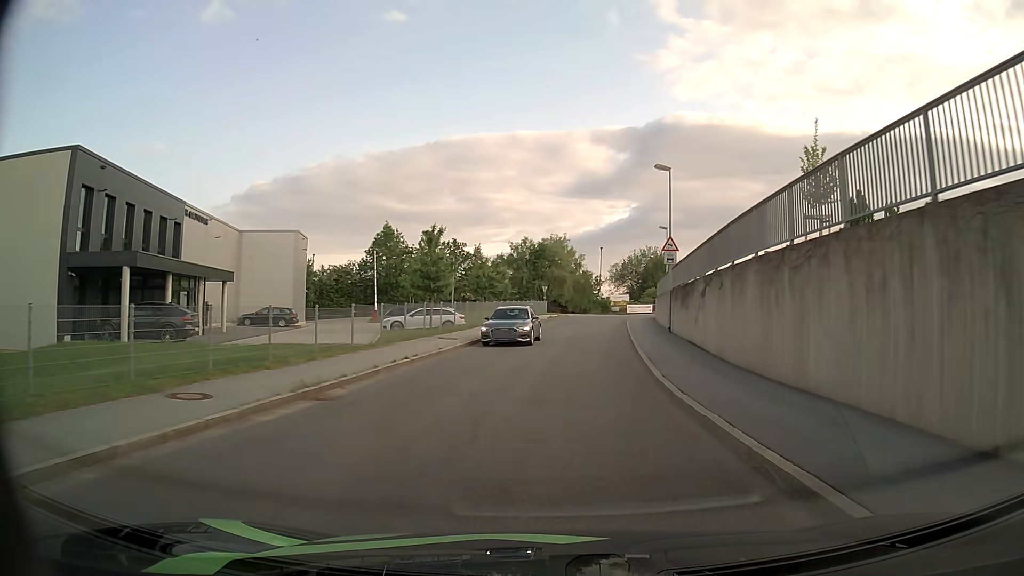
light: Day
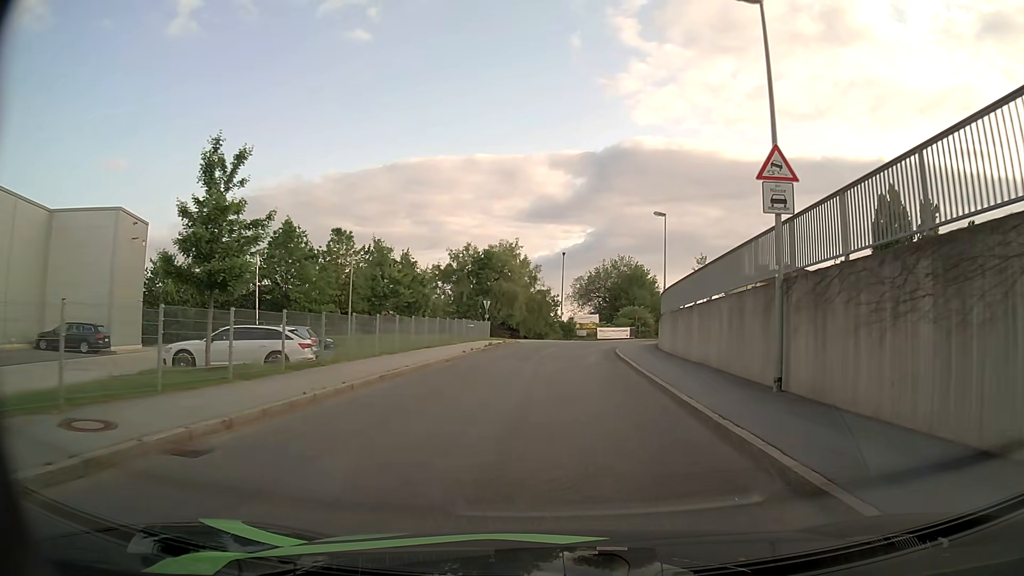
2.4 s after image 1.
(+0.6, +19.9) m; +4°
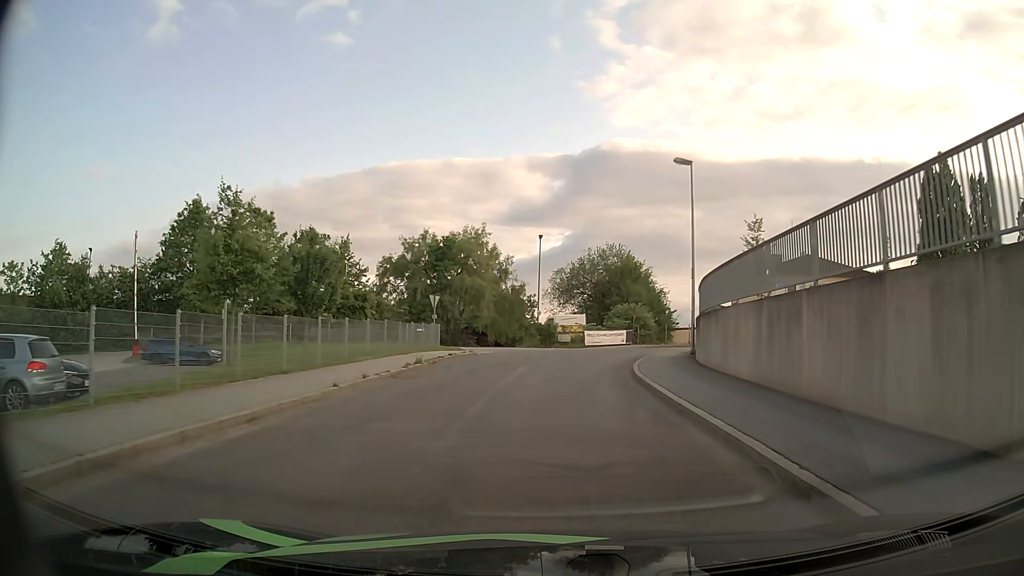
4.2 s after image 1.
(+0.3, +14.3) m; +2°
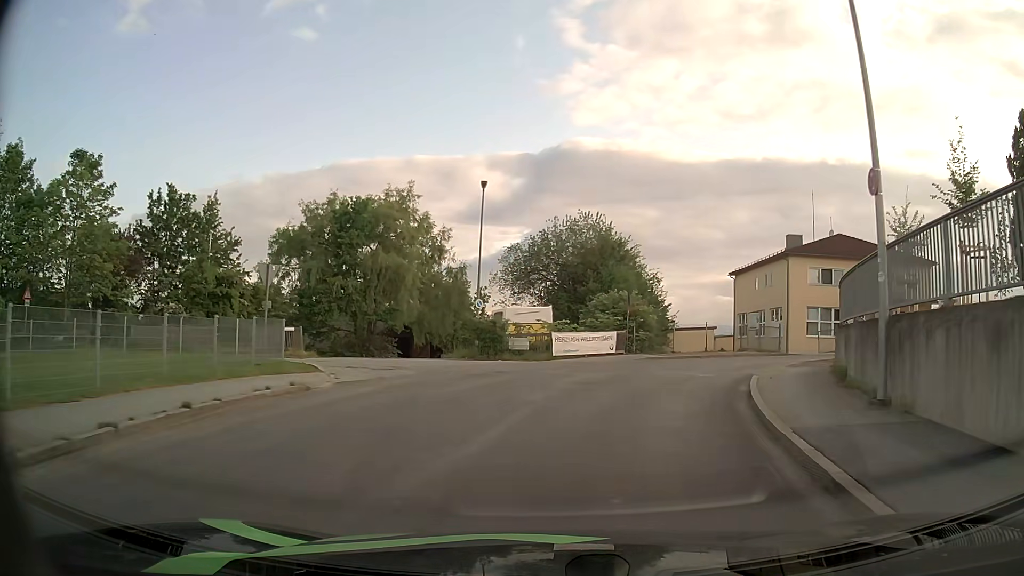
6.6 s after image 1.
(+0.4, +18.4) m; +3°
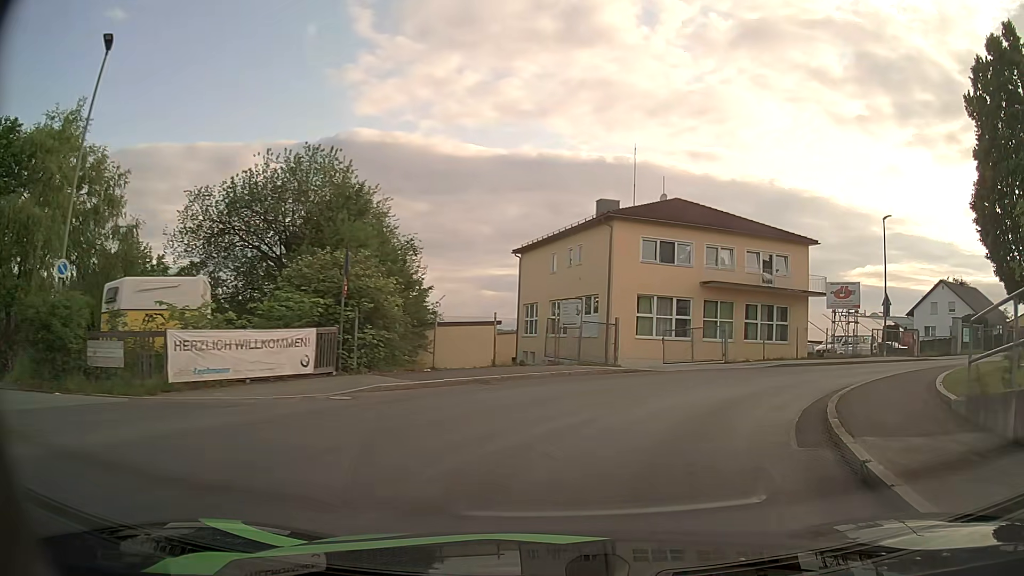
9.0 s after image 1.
(+2.5, +16.5) m; +20°
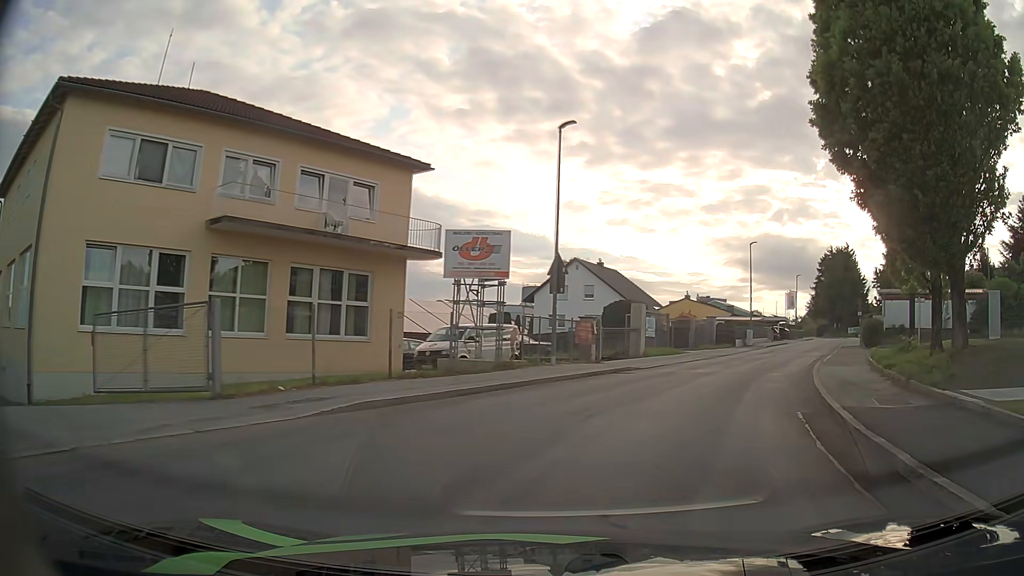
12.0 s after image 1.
(+5.1, +17.1) m; +36°
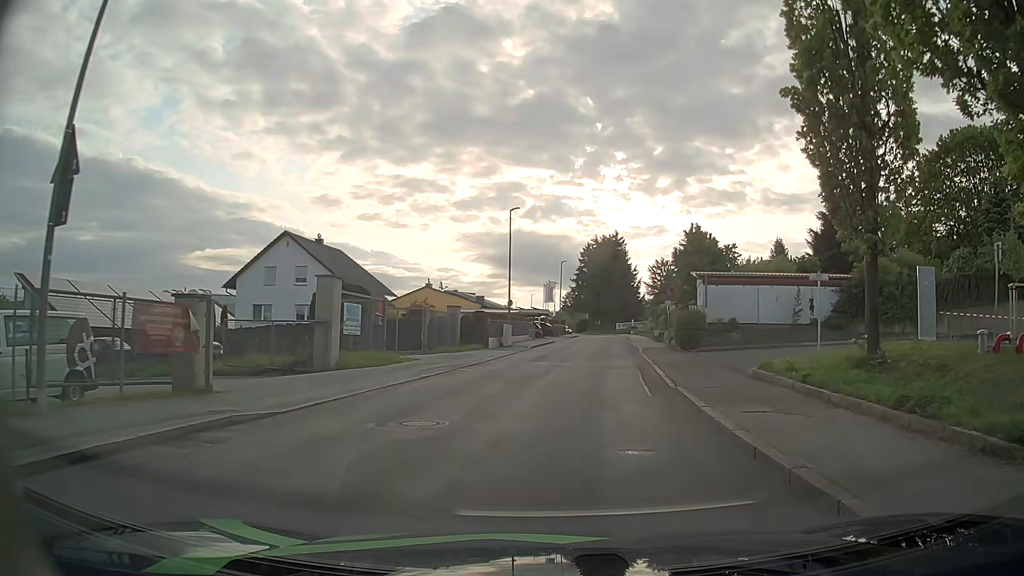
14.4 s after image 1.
(+3.0, +13.8) m; +20°
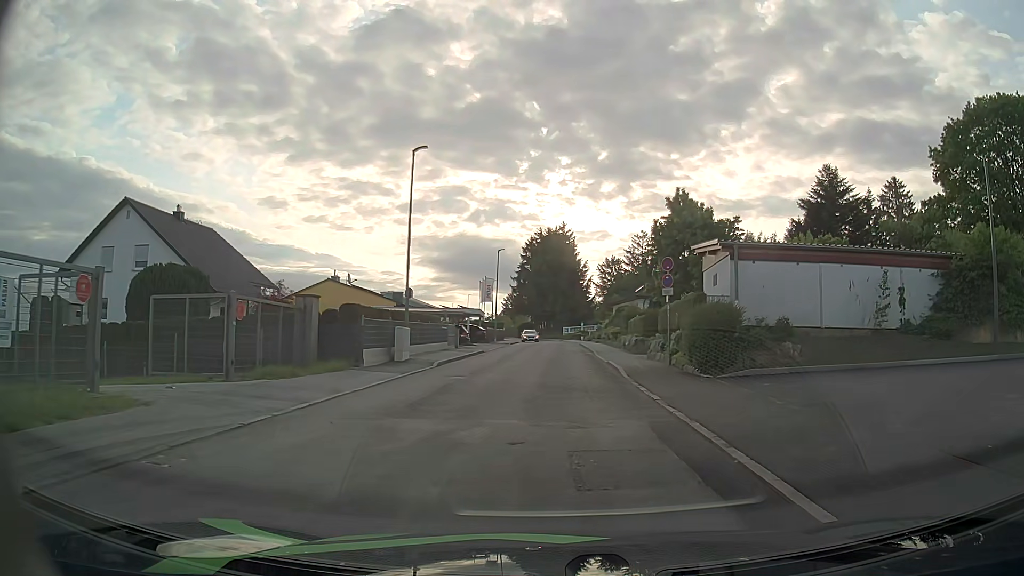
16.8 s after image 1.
(+0.9, +14.8) m; +6°
(0, +10) (0, +20) (+1, +30) (+1, +40) (+1, +50) (+1, +60) (+1, +70) (+1, +80) (0, +90) (-2, +100) m
